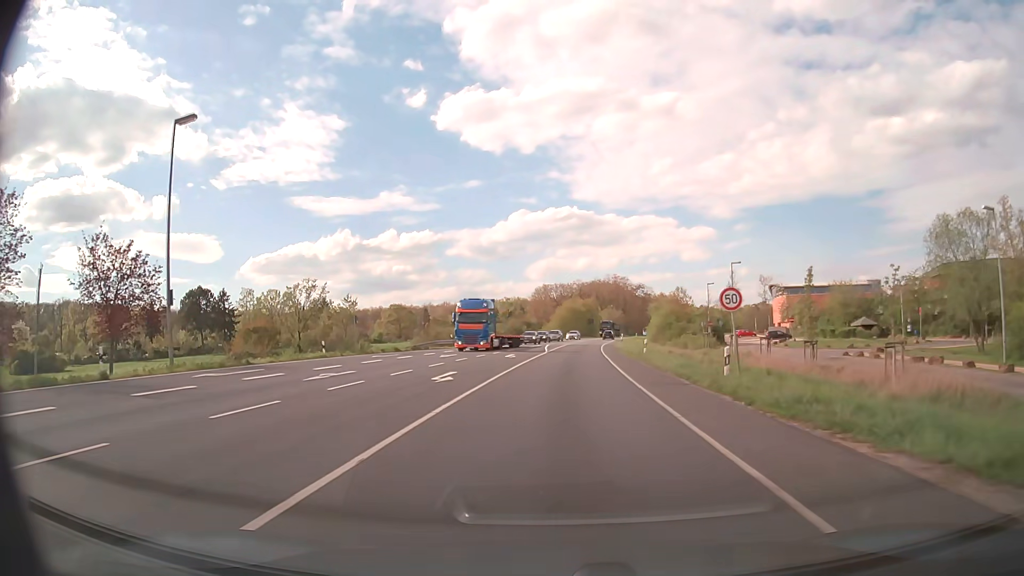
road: primary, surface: asphalt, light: Day
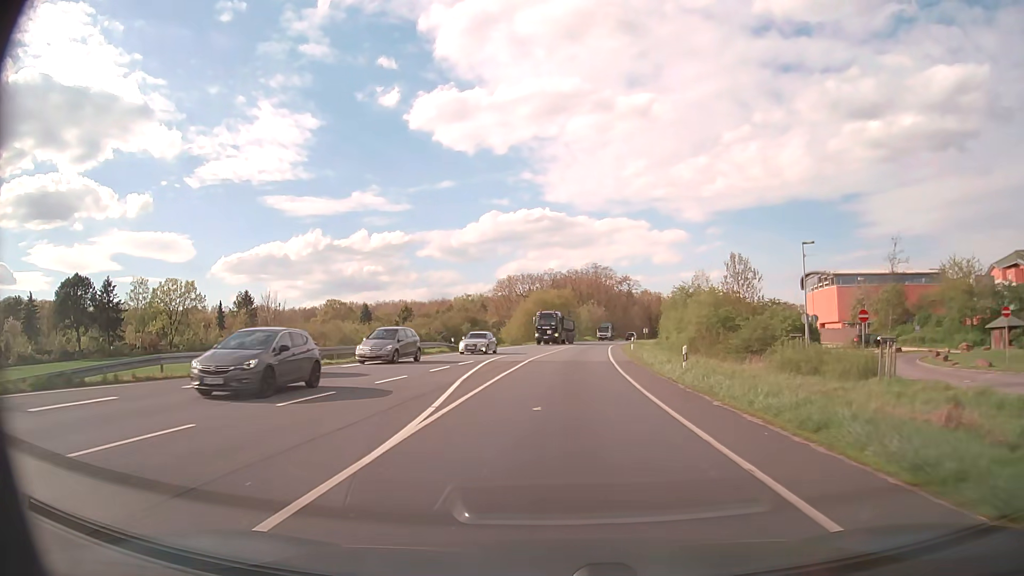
(+0.8, +39.5) m; +2°
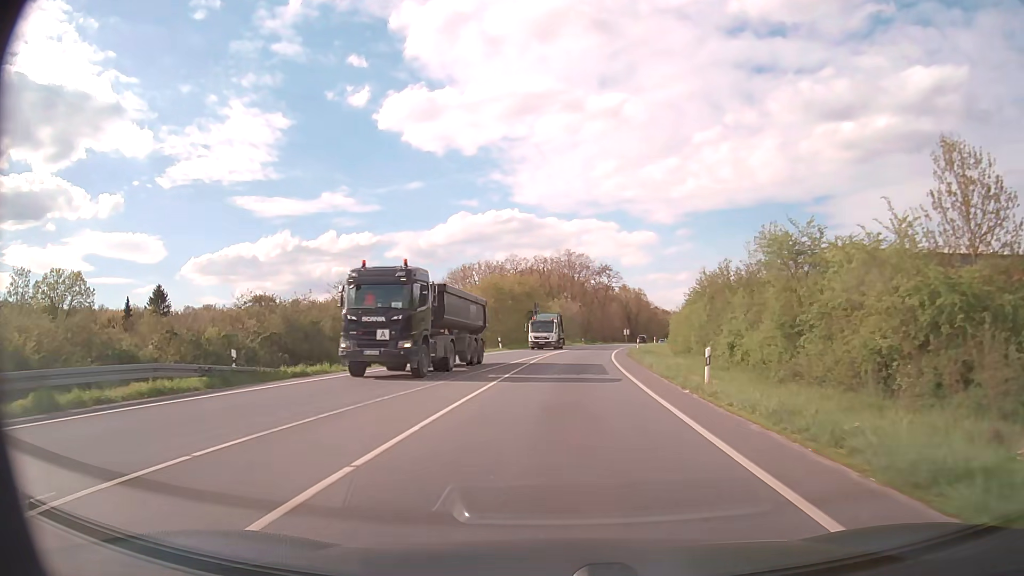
(+0.7, +31.6) m; +3°
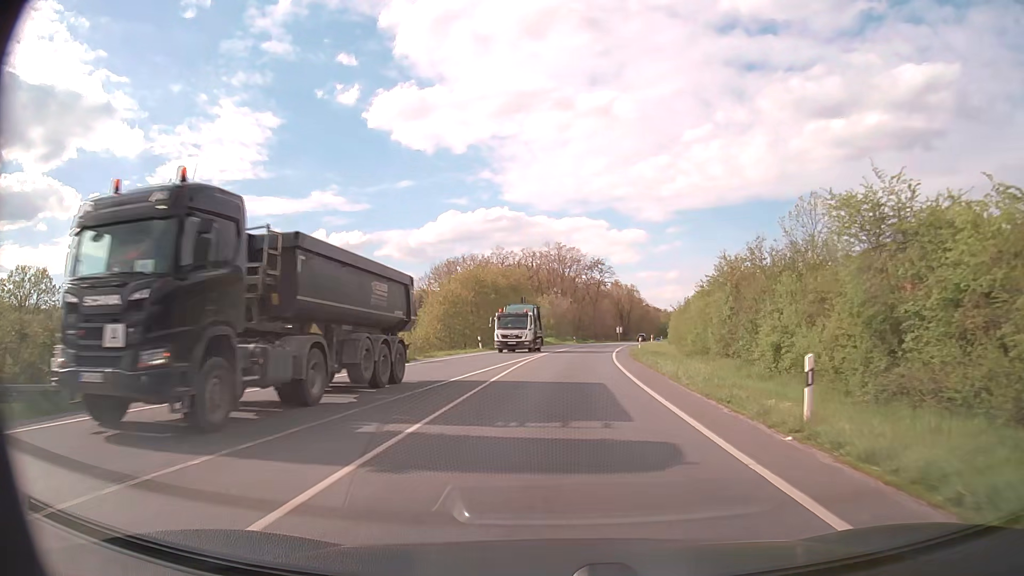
(0.0, +7.9) m; +1°
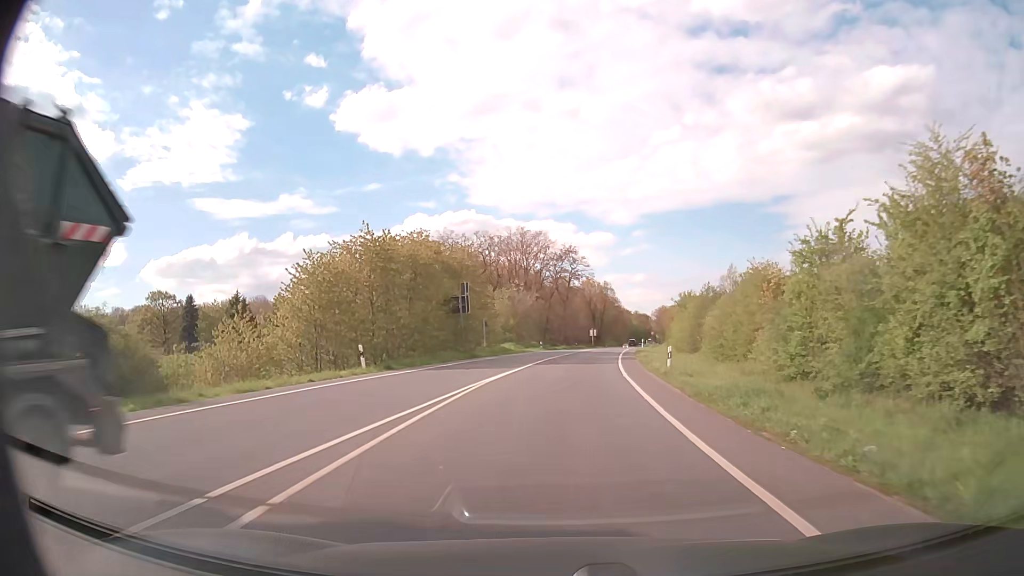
(+0.6, +23.7) m; +3°
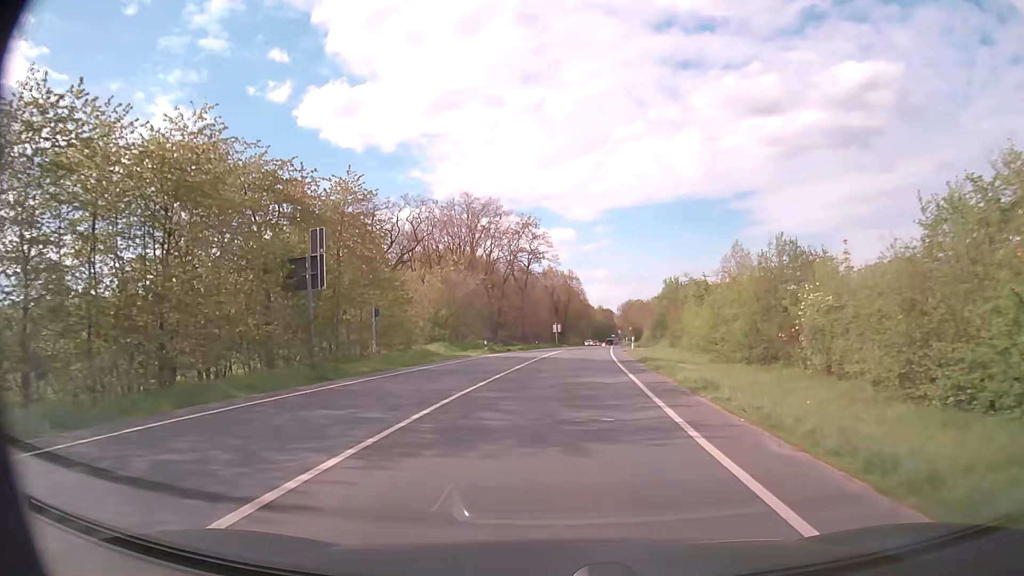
(+0.8, +23.7) m; +3°
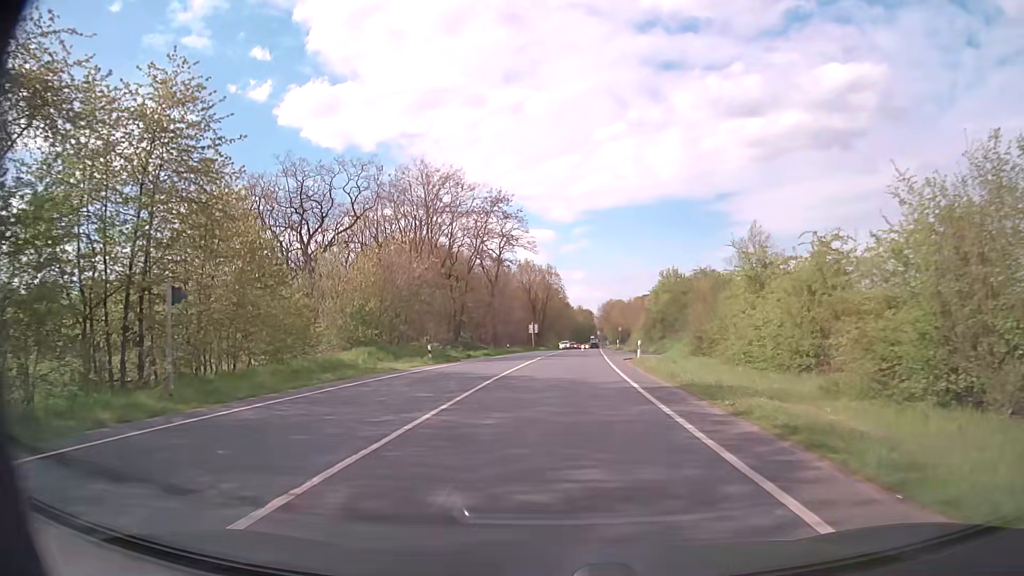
(+0.3, +15.9) m; +2°
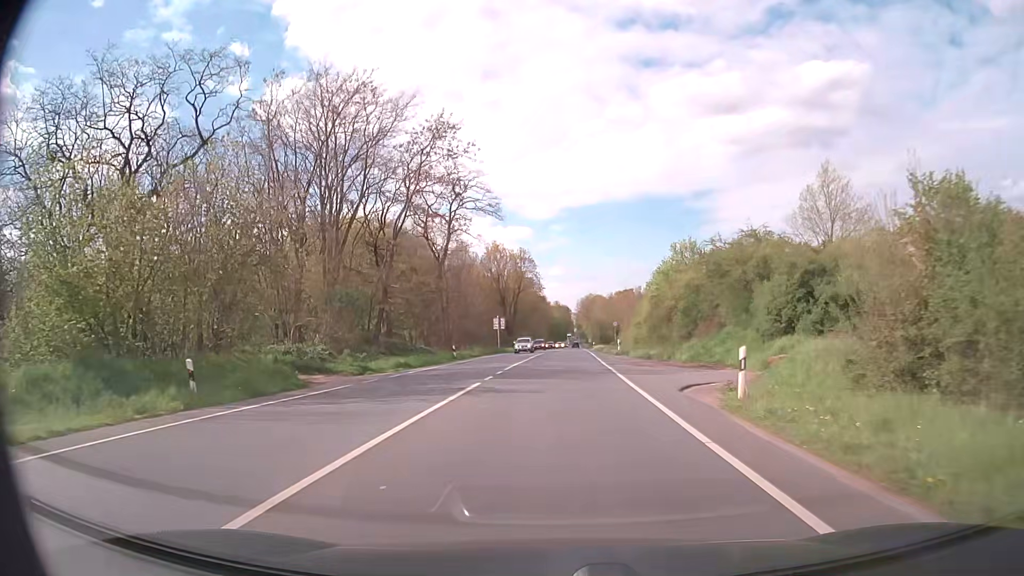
(+0.5, +23.9) m; +2°
